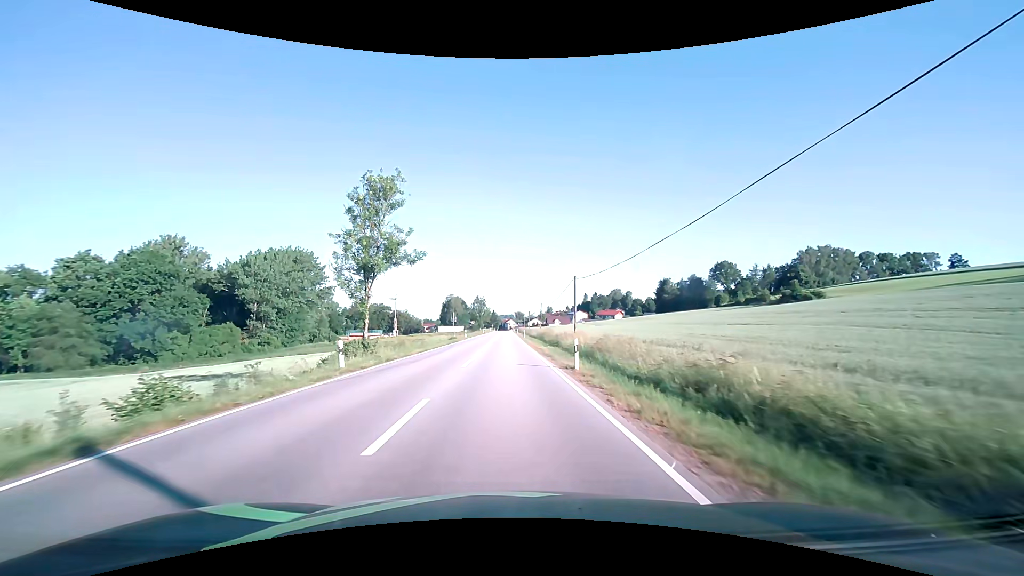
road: secondary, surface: asphalt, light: Day
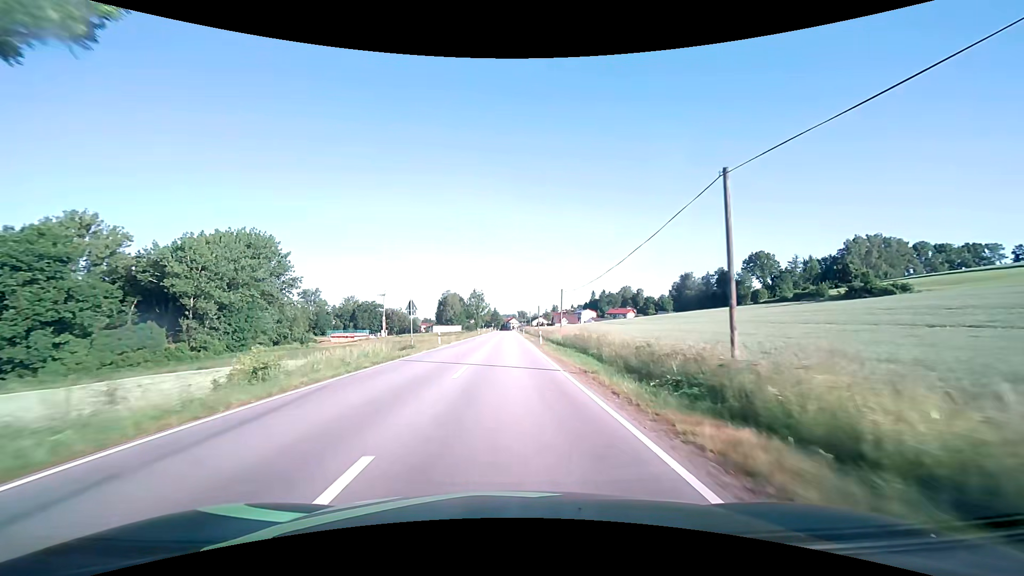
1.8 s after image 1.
(-0.1, +28.1) m; 0°
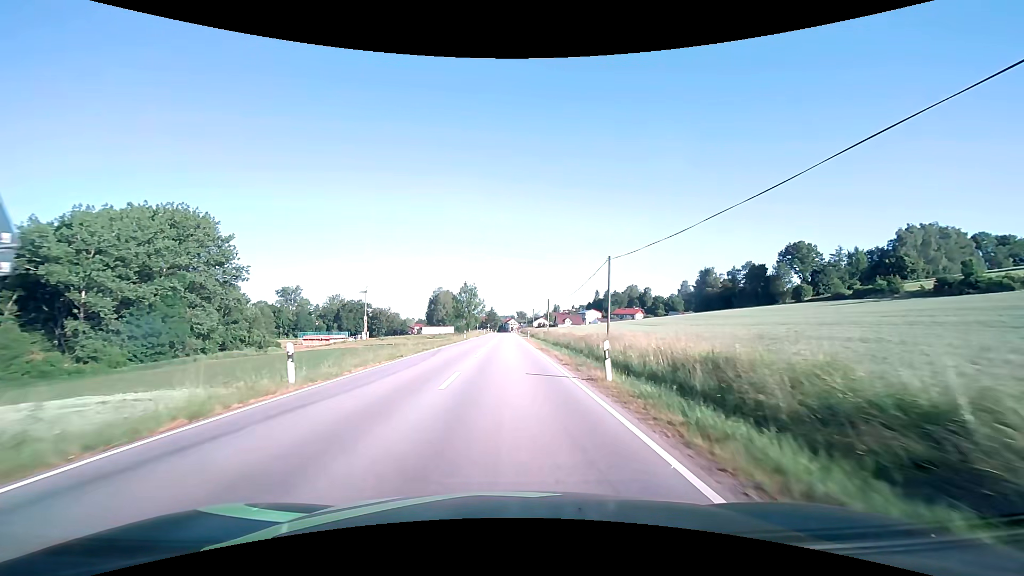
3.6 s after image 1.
(0.0, +26.2) m; 0°
(0, +10) (0, +20) (0, +30) (0, +40) (0, +50) (0, +60) (0, +70) (0, +80) (0, +90) (0, +100) m
